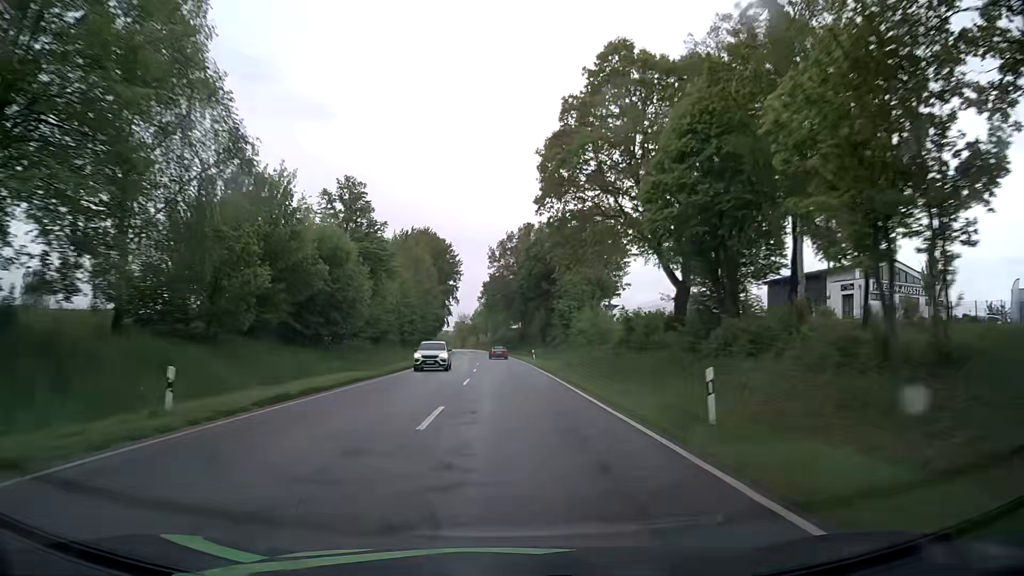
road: secondary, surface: asphalt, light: Day
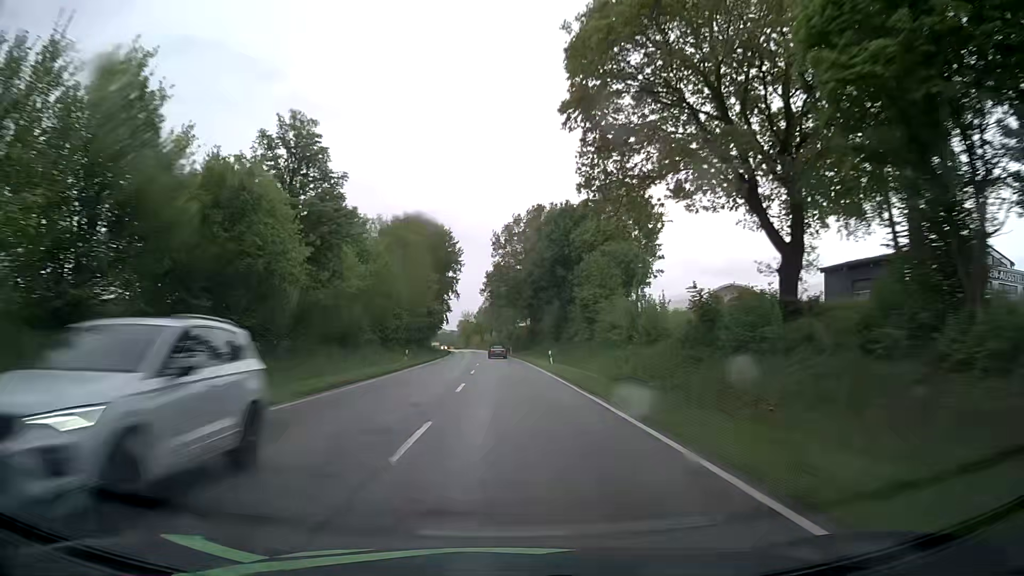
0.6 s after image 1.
(-0.1, +15.5) m; 0°
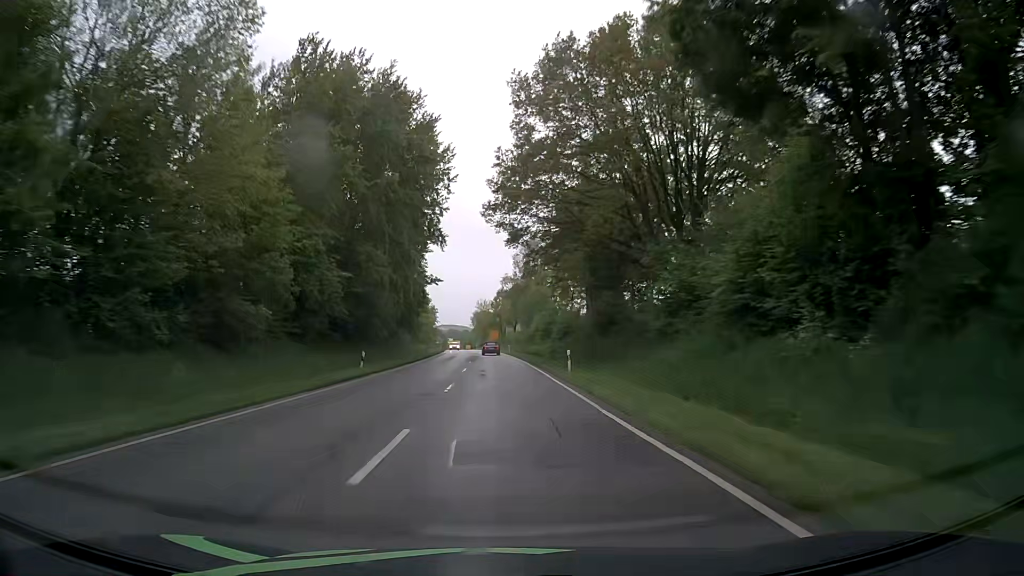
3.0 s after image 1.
(-1.3, +61.7) m; -2°
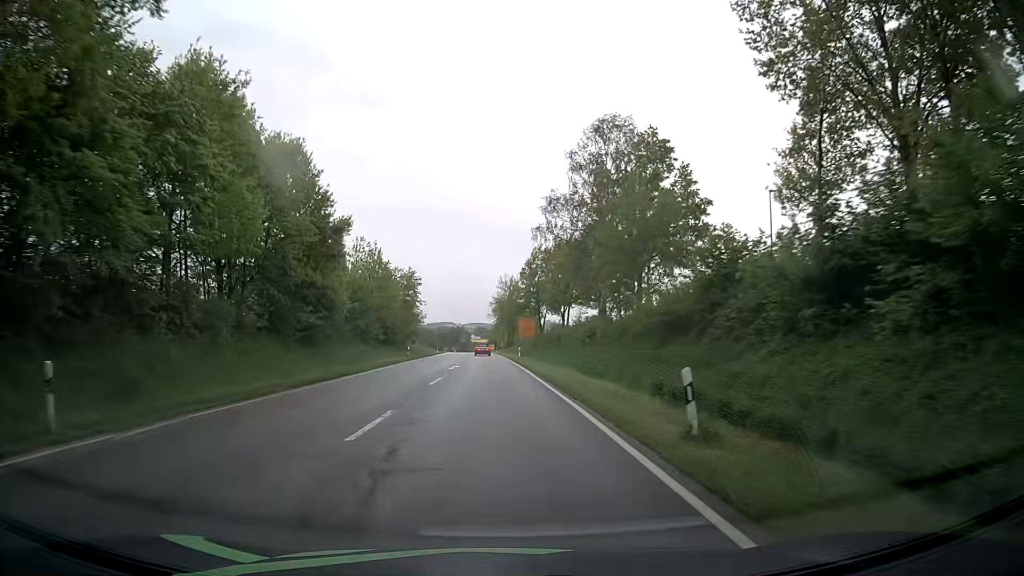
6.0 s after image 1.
(-1.8, +70.0) m; -3°
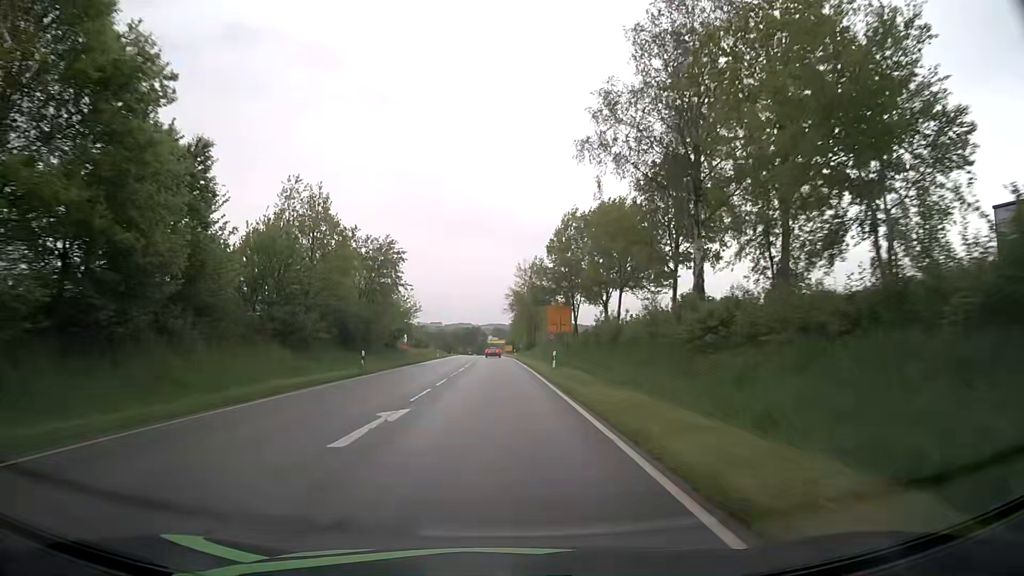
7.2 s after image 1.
(-0.2, +24.6) m; -1°
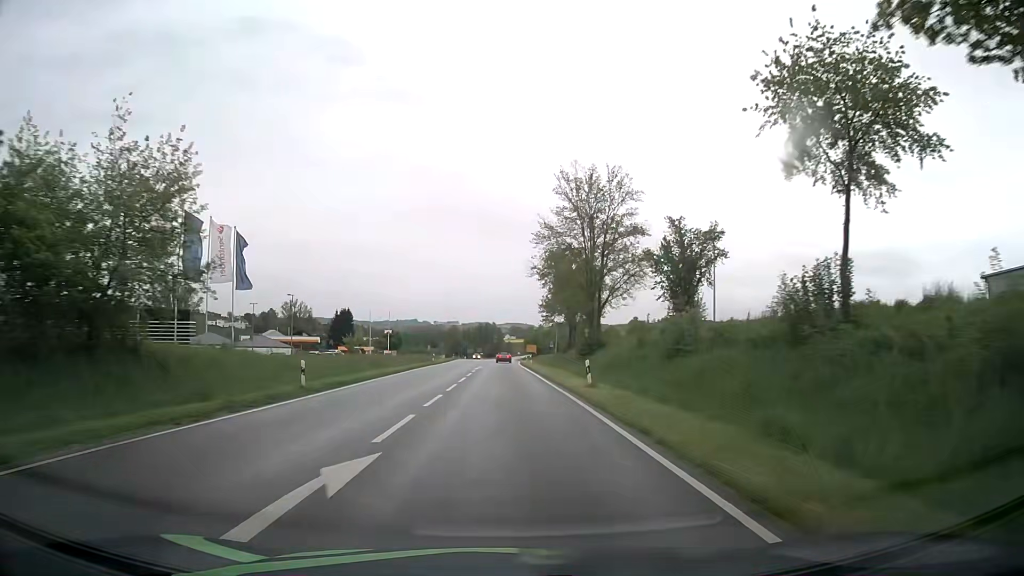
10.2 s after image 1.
(-1.6, +60.0) m; -2°
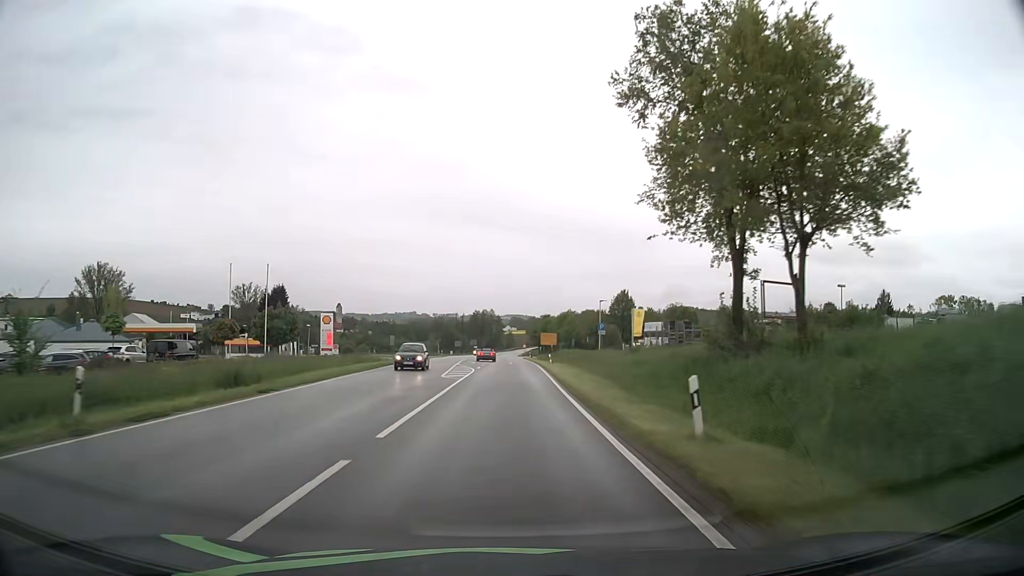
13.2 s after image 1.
(-0.1, +59.5) m; 0°
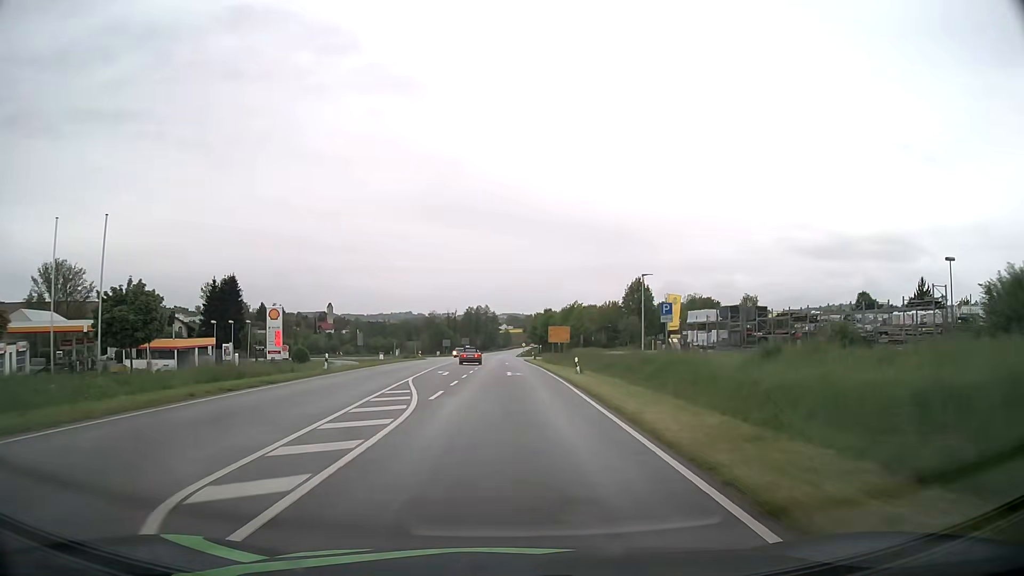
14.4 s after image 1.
(+0.1, +24.1) m; 0°
(0, +10) (0, +20) (0, +30) (0, +40) (0, +50) (0, +60) (0, +70) (0, +80) (0, +90) (0, +100) m
